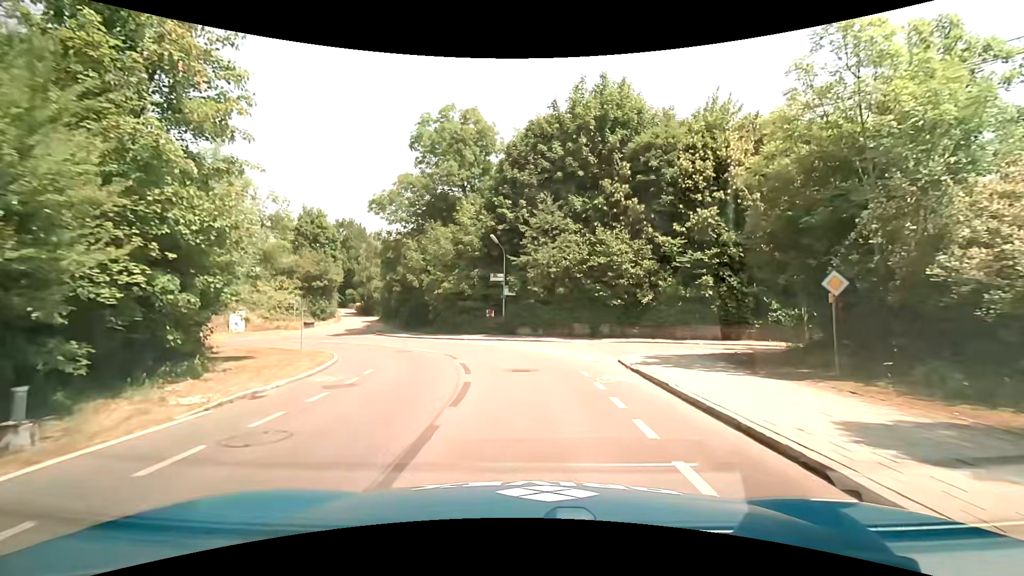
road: tertiary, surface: asphalt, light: Day
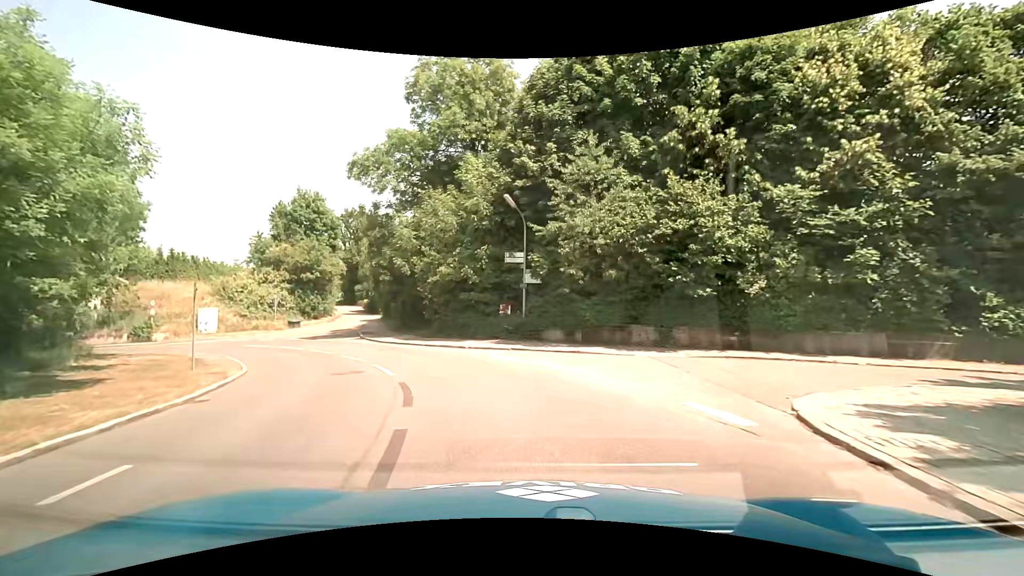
(-0.1, +9.5) m; -2°
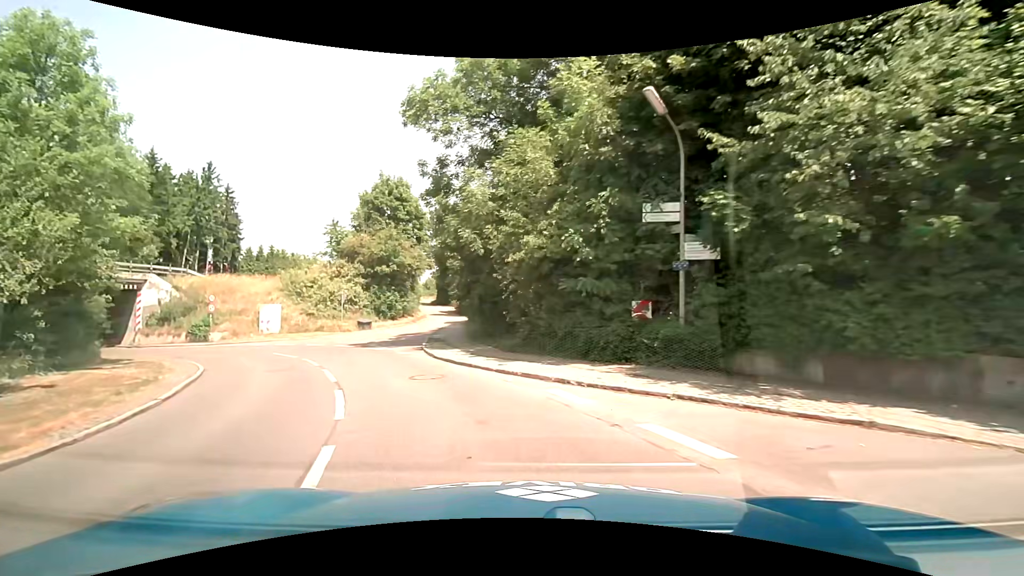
(-0.9, +9.6) m; -11°
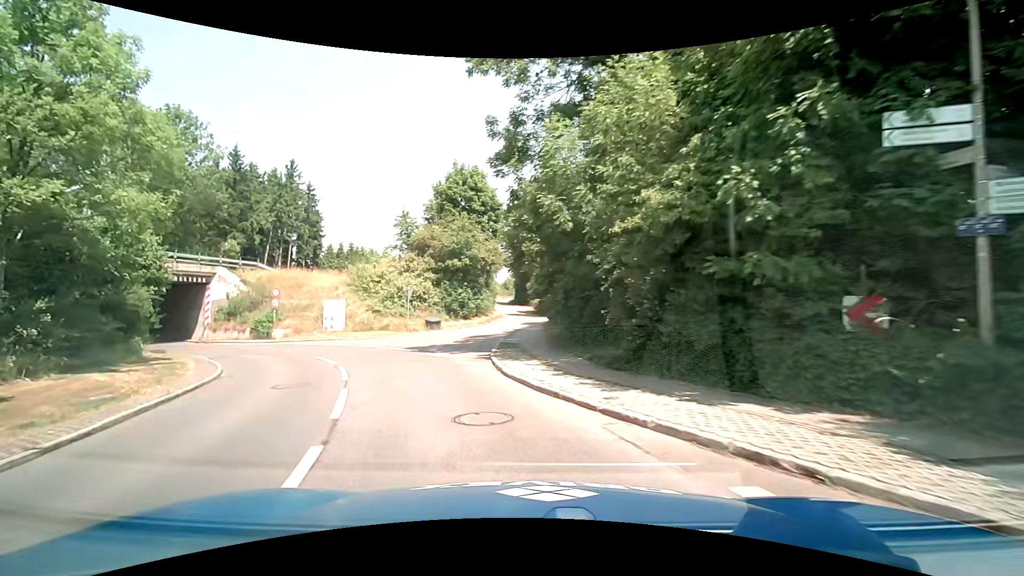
(-0.4, +4.9) m; -10°
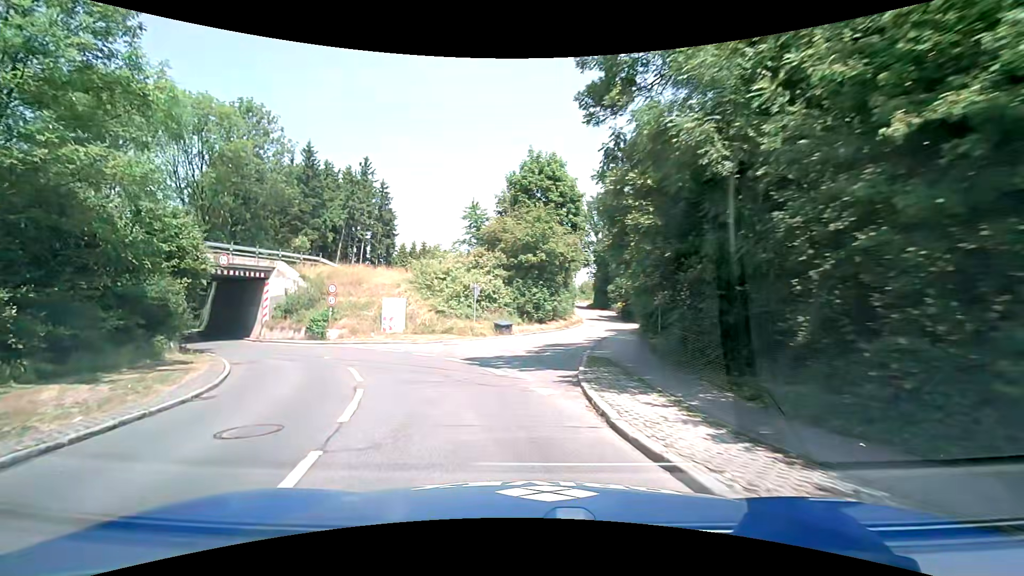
(-0.4, +4.9) m; -8°
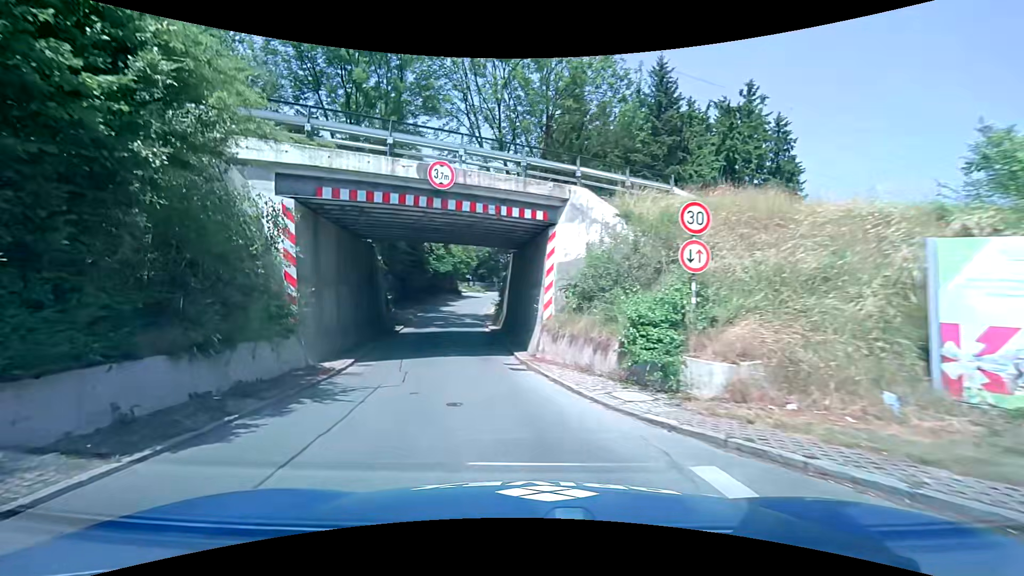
(-6.9, +21.1) m; -41°
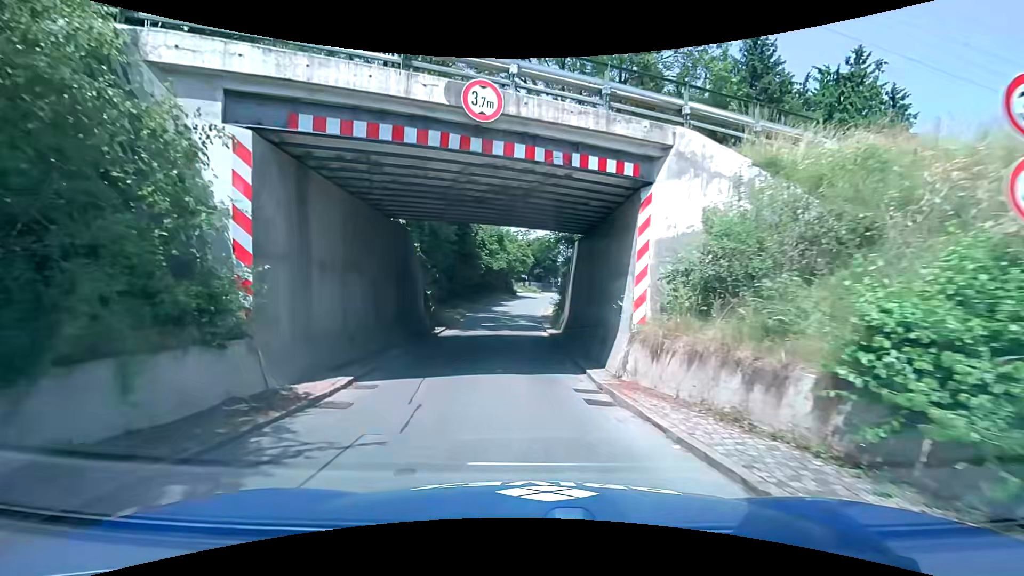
(-0.3, +4.6) m; -7°
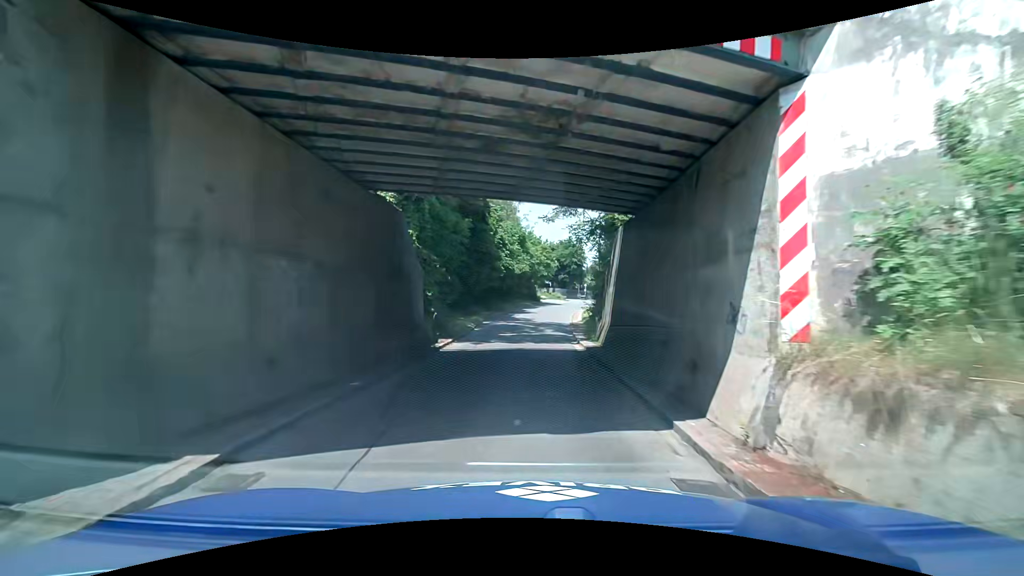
(-0.1, +4.7) m; -2°
